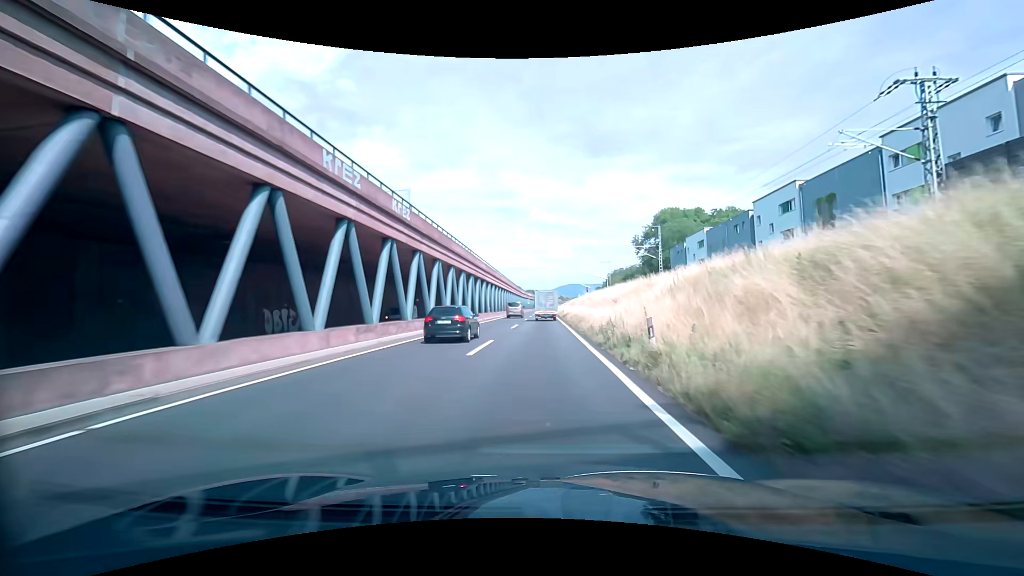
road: trunk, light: Day
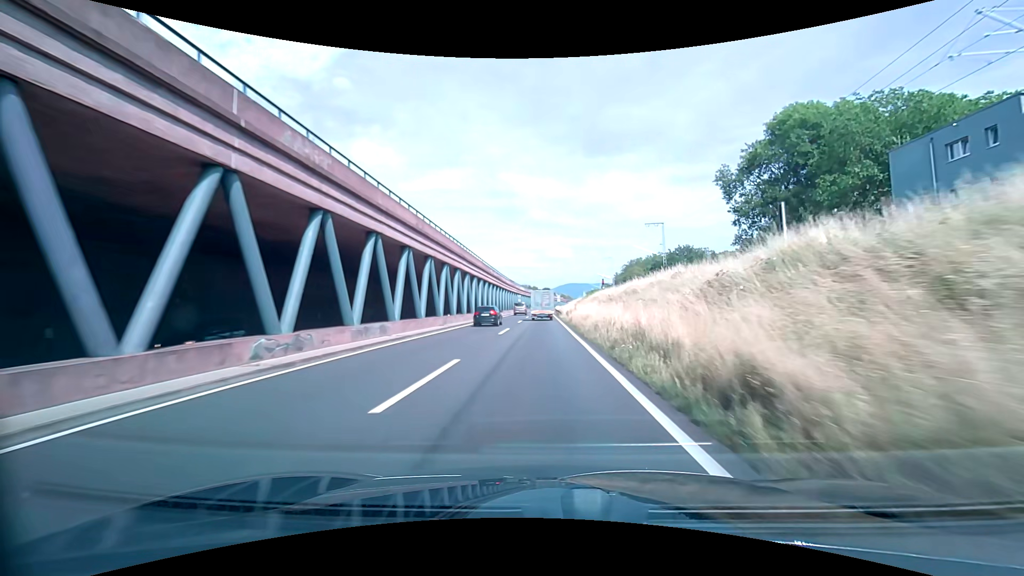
(+1.2, +61.5) m; +1°
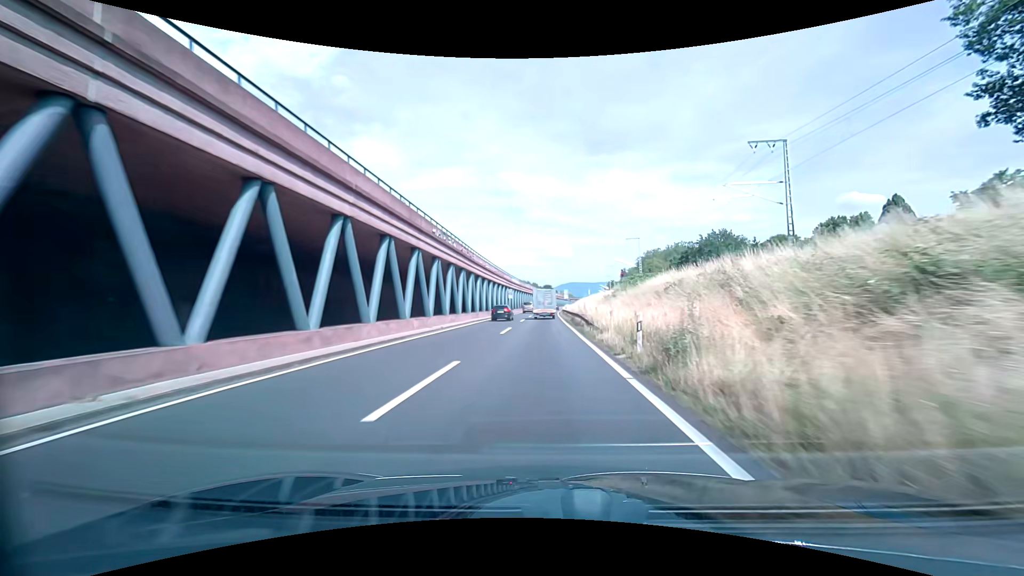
(-0.2, +36.5) m; 0°
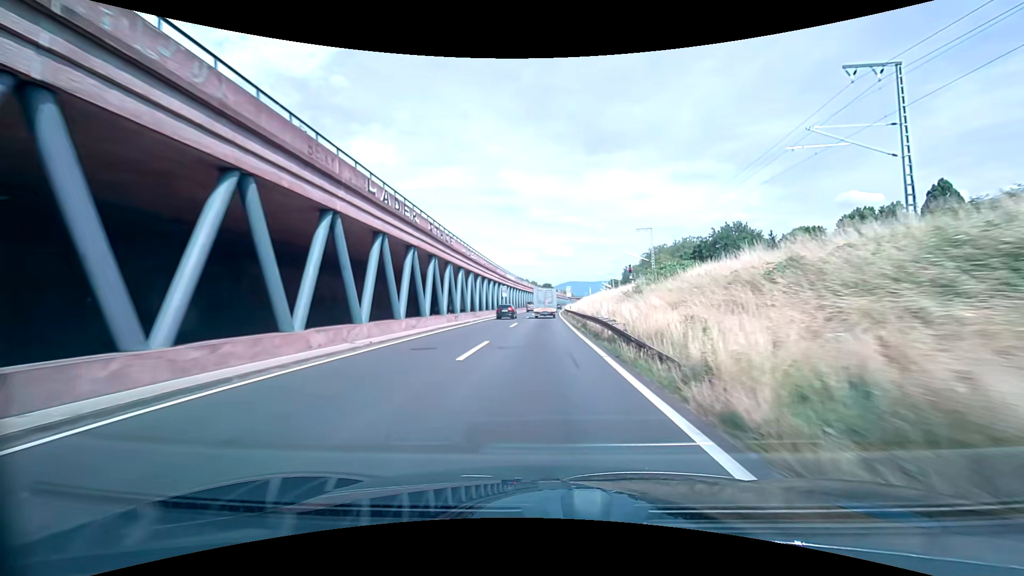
(0.0, +11.7) m; 0°
(0, +10) (0, +20) (0, +30) (0, +40) (0, +50) (0, +60) (0, +70) (+1, +80) (+1, +90) (+1, +100) m
